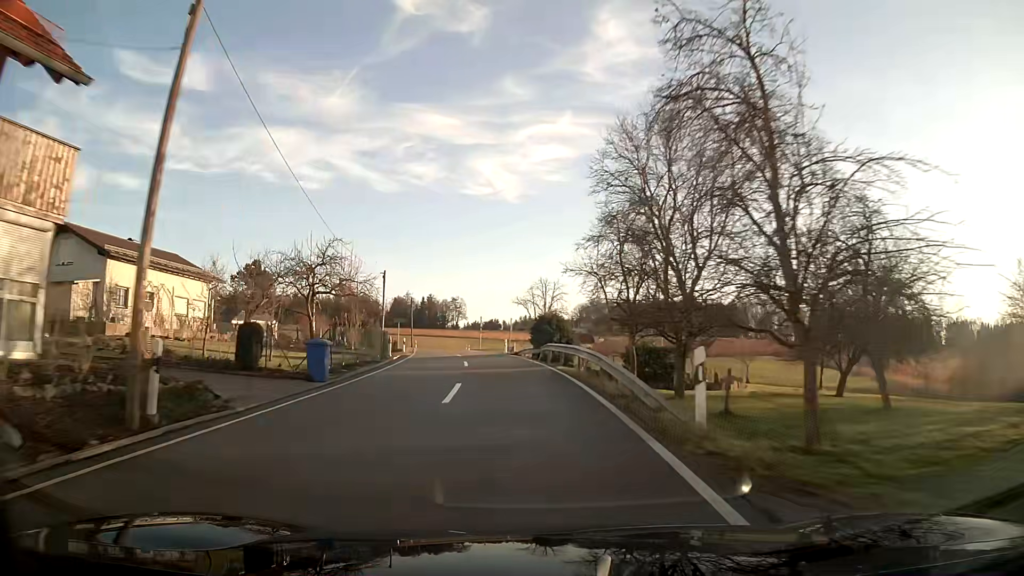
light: Day
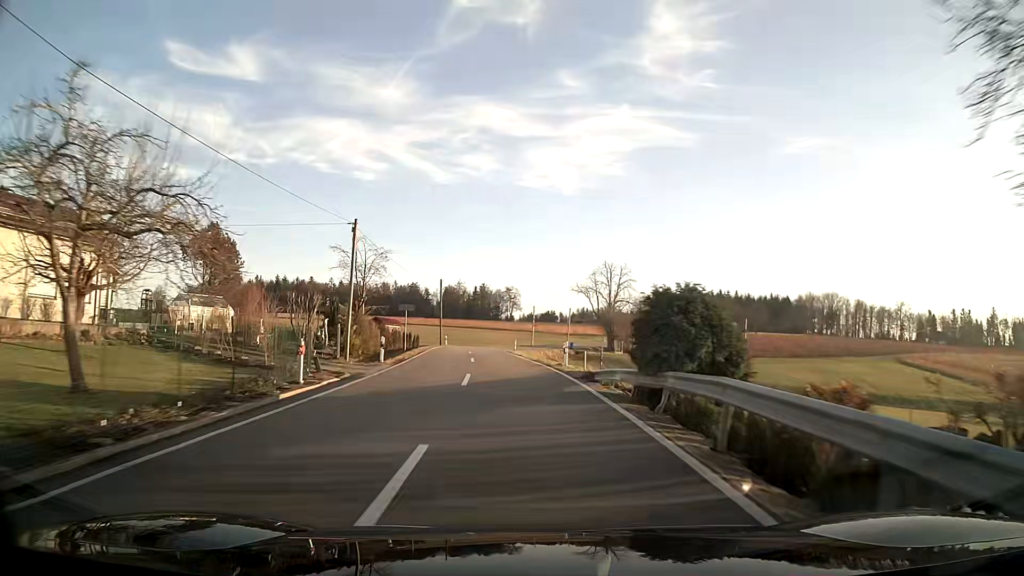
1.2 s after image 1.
(-0.8, +20.5) m; -4°
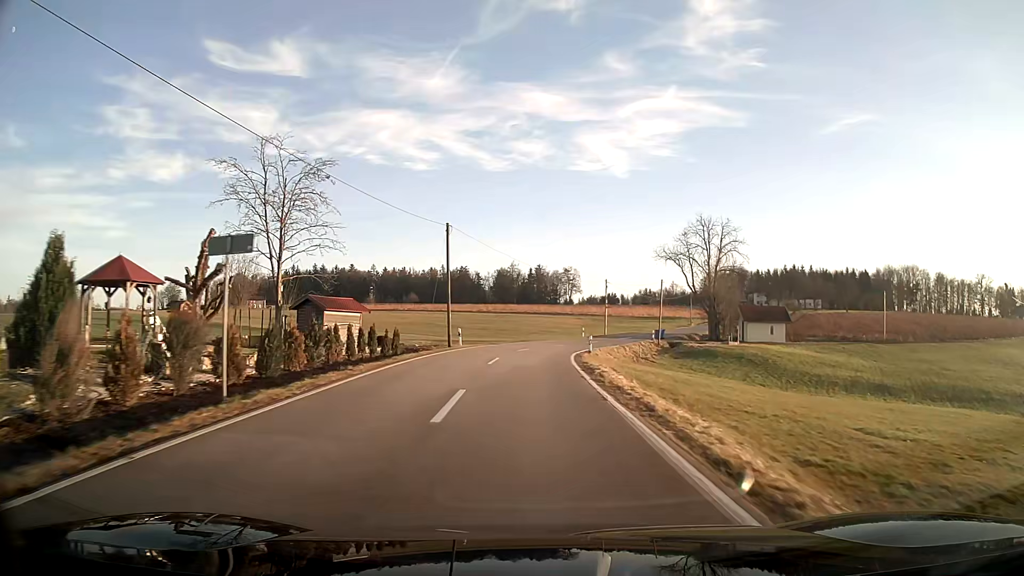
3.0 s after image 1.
(-1.3, +31.3) m; -4°
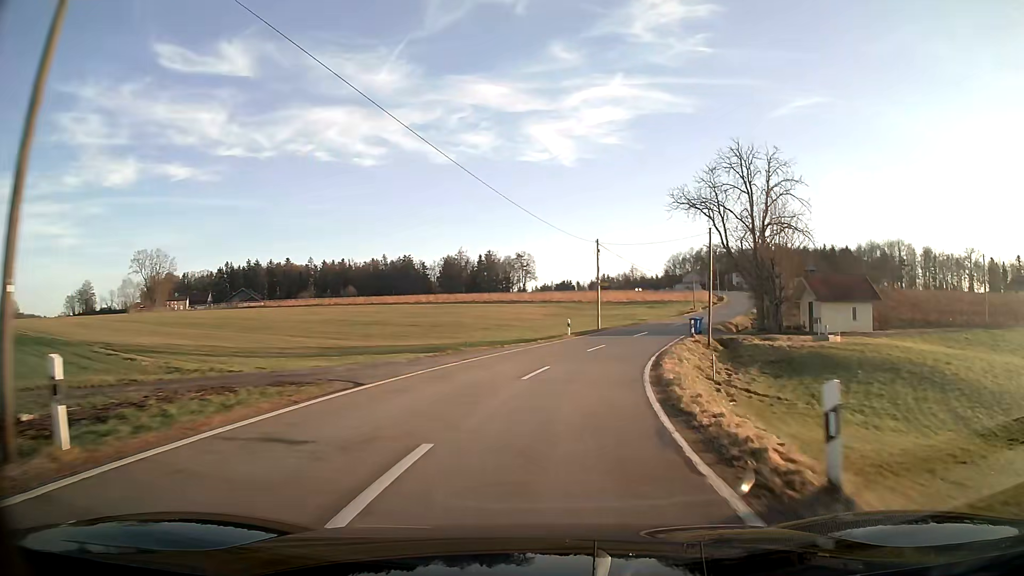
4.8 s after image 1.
(+0.7, +29.9) m; +5°
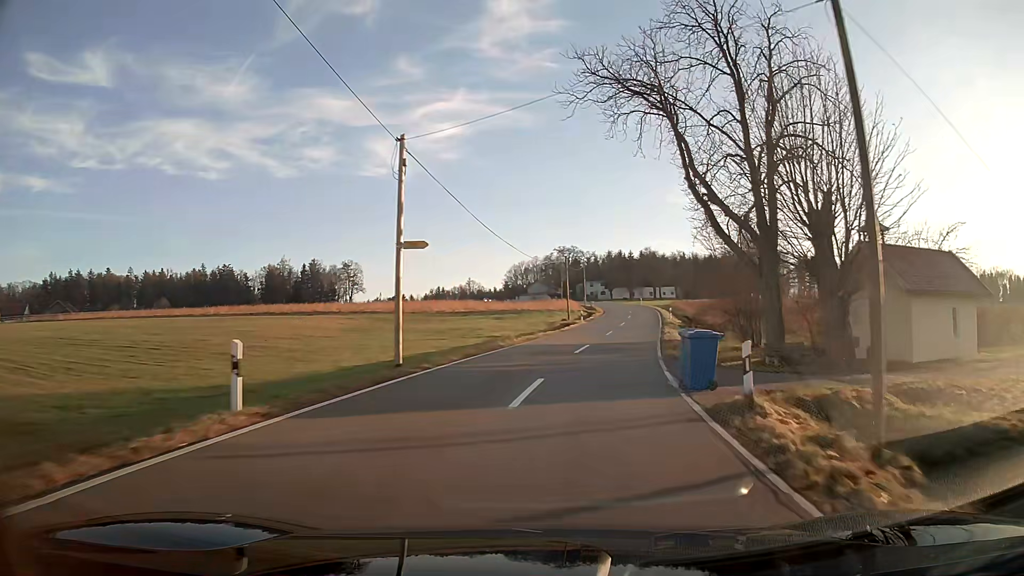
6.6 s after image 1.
(+3.5, +29.3) m; +14°
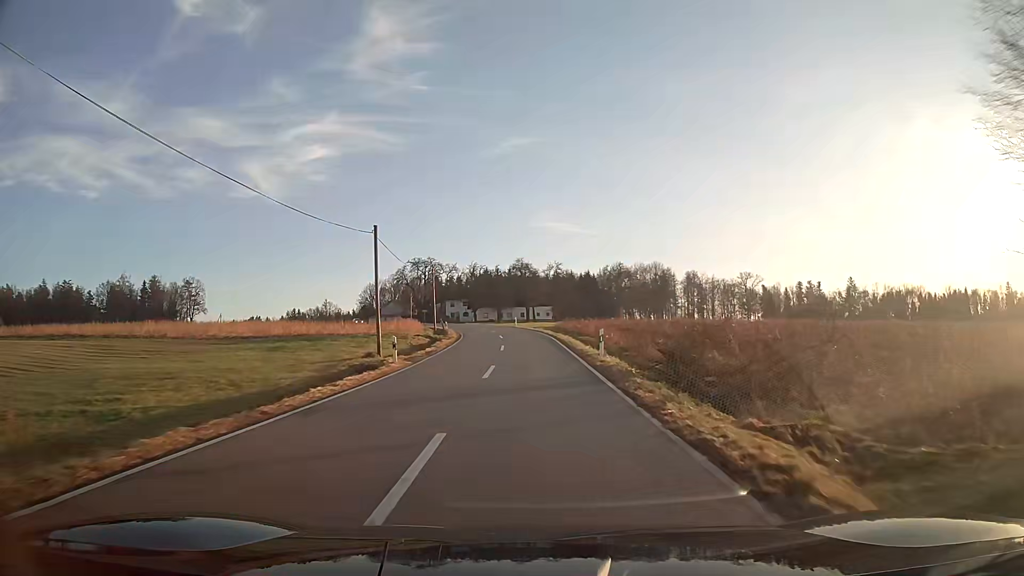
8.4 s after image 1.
(+3.3, +29.7) m; +10°
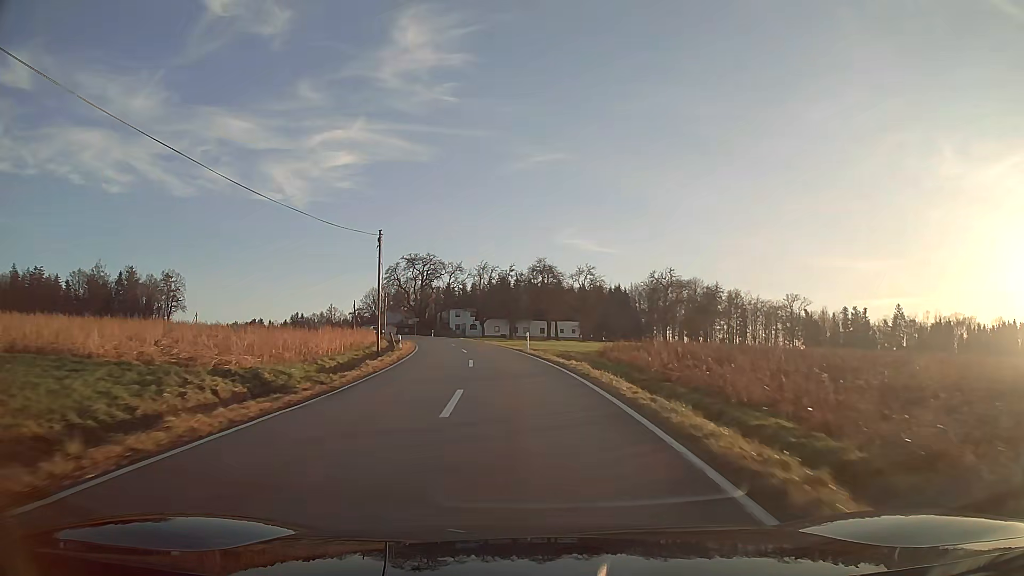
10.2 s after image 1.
(-0.5, +31.2) m; -2°
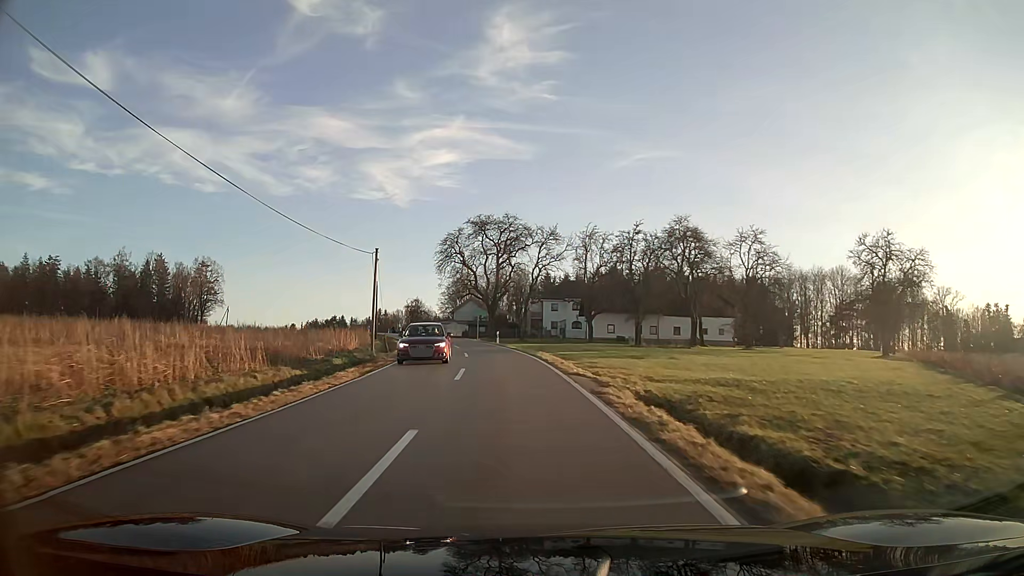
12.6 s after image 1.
(-3.3, +42.1) m; -9°
